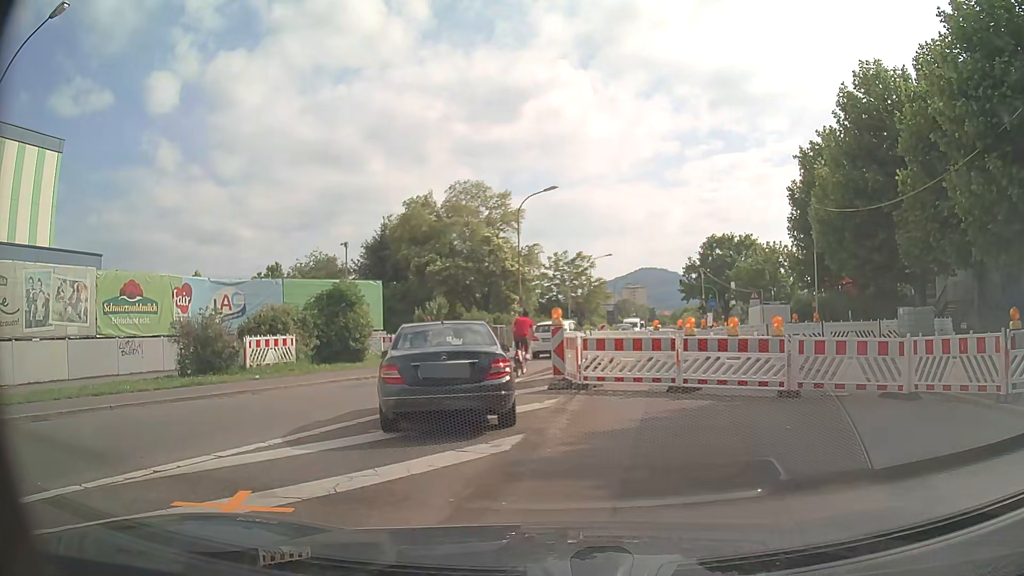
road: secondary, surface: asphalt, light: Day
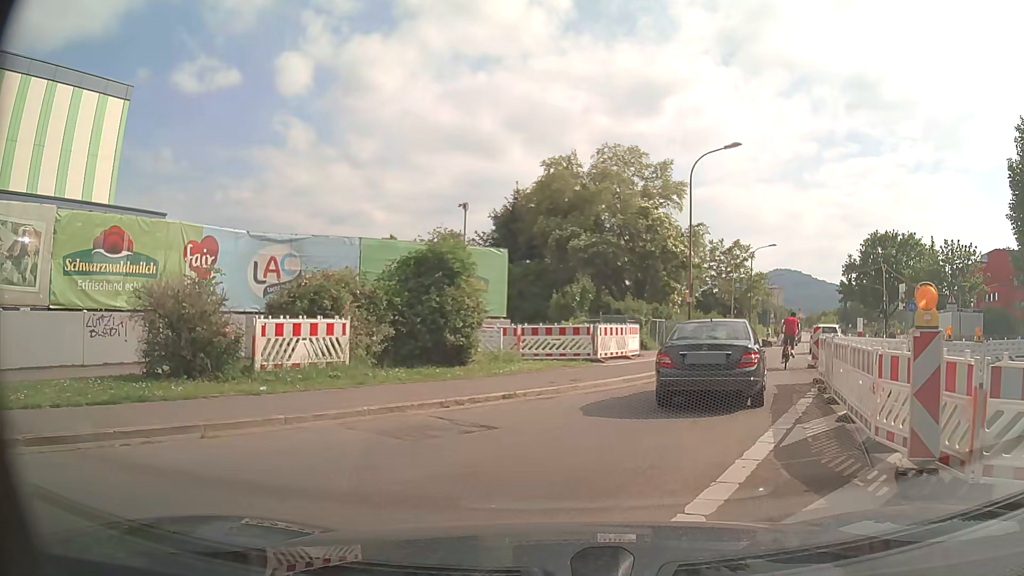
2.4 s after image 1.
(-1.3, +9.2) m; -10°
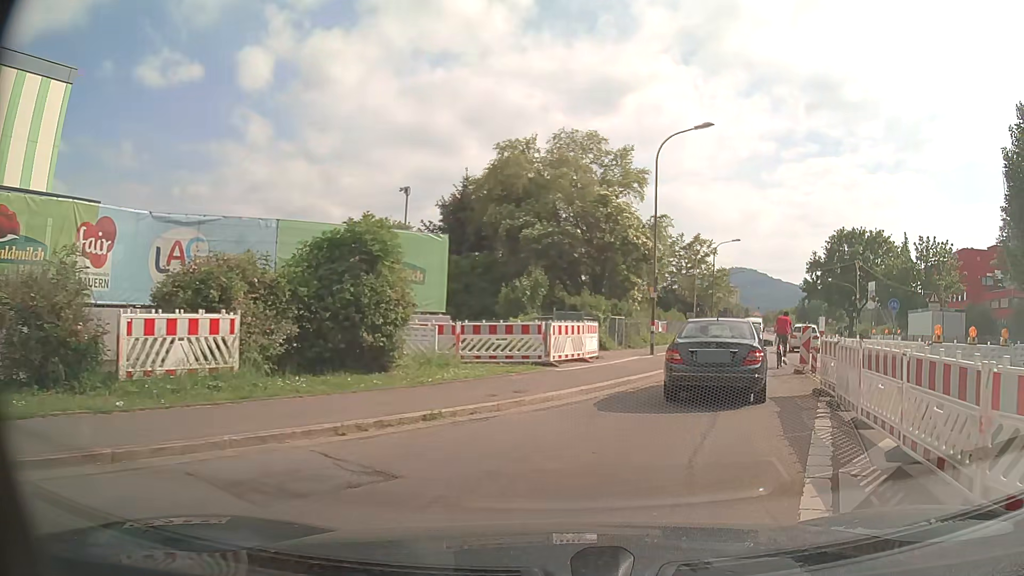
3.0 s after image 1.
(+0.1, +3.0) m; +5°
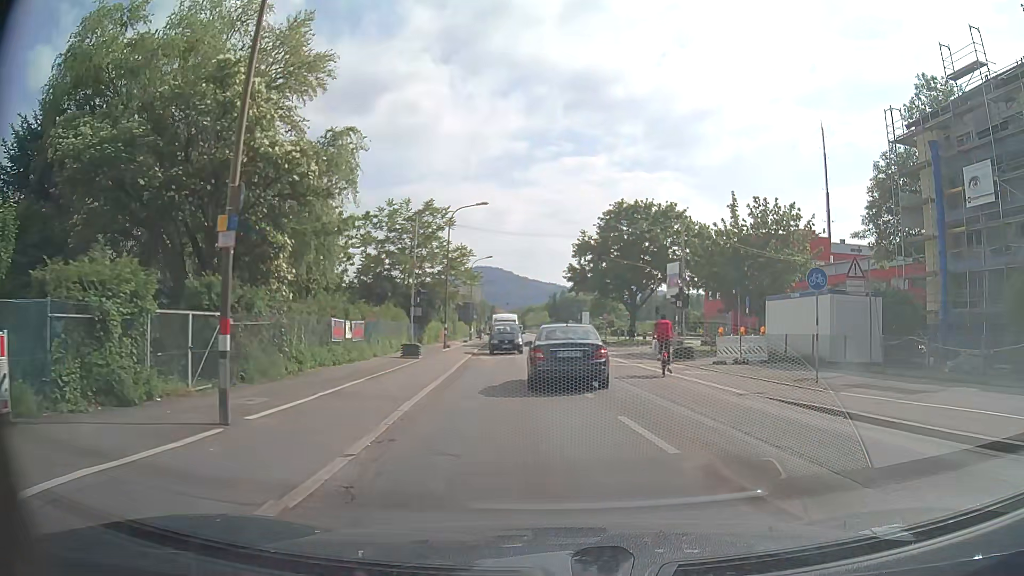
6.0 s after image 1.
(+4.3, +17.6) m; +21°
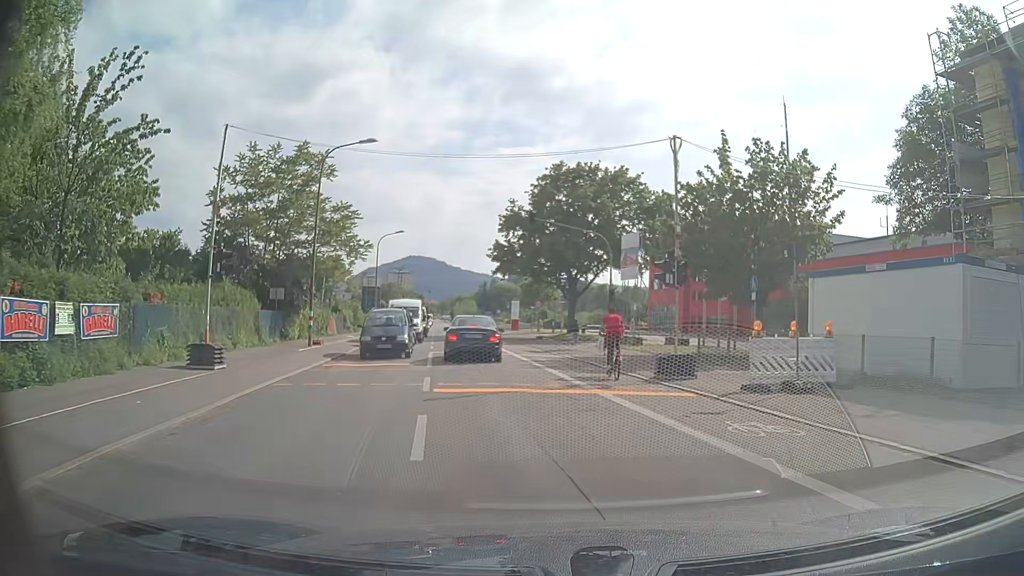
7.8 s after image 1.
(+0.8, +12.7) m; +5°
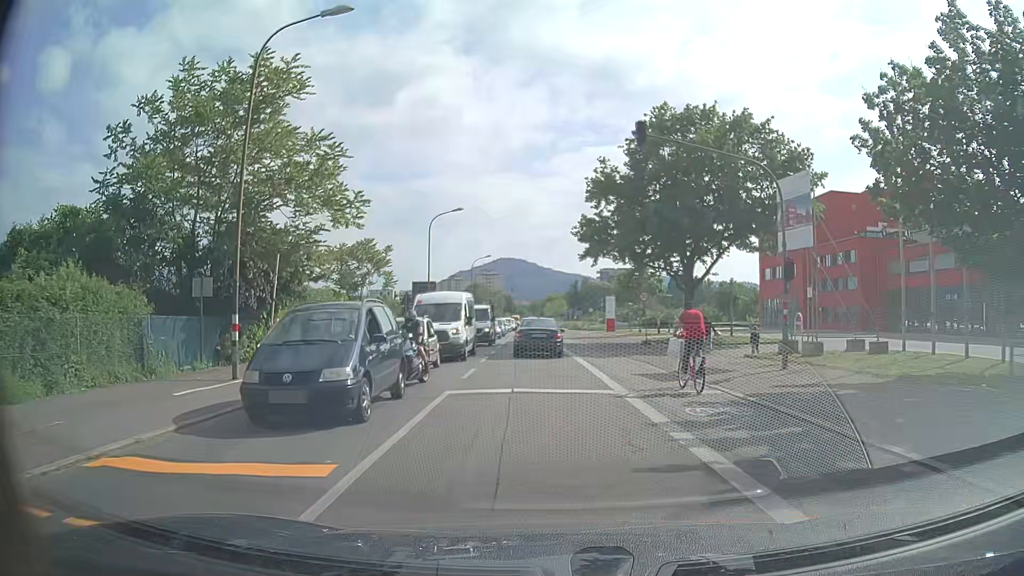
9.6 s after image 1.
(-0.7, +14.2) m; -7°
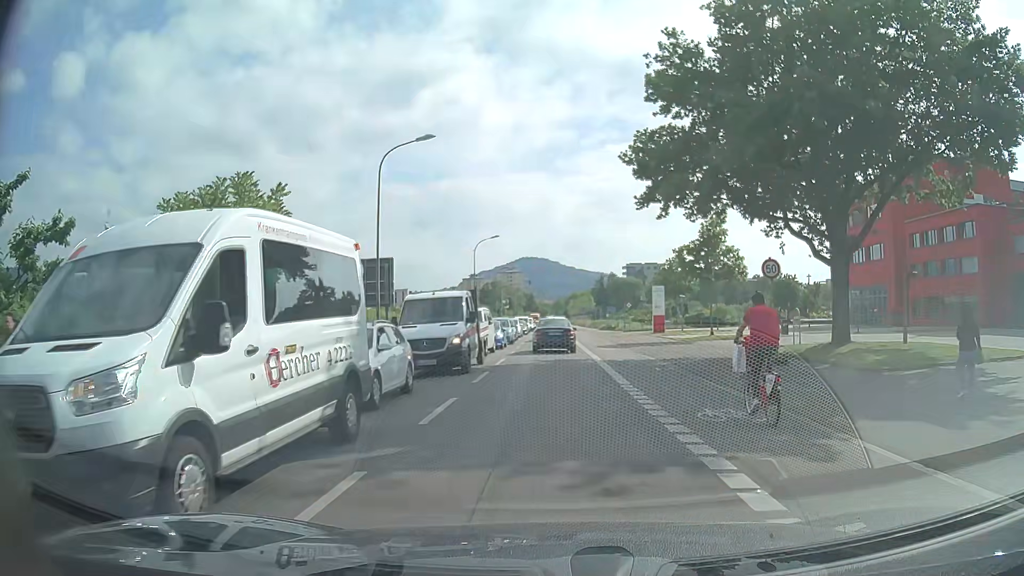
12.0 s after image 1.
(-0.3, +18.9) m; -2°
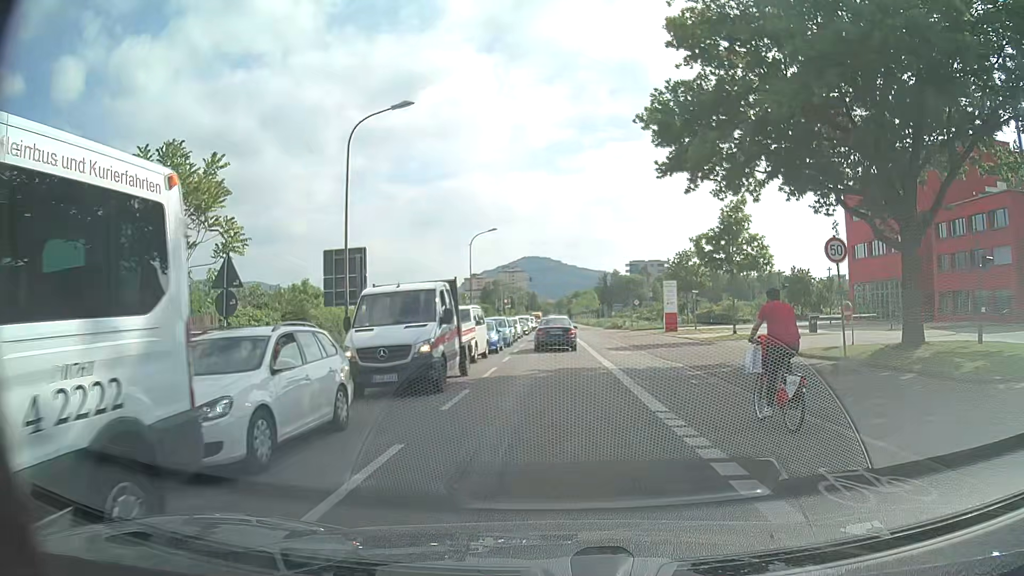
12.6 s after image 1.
(0.0, +4.6) m; 0°
(0, +10) (0, +20) (0, +30) (0, +40) (0, +50) (0, +60) (0, +70) (0, +80) (0, +90) (0, +100) m
